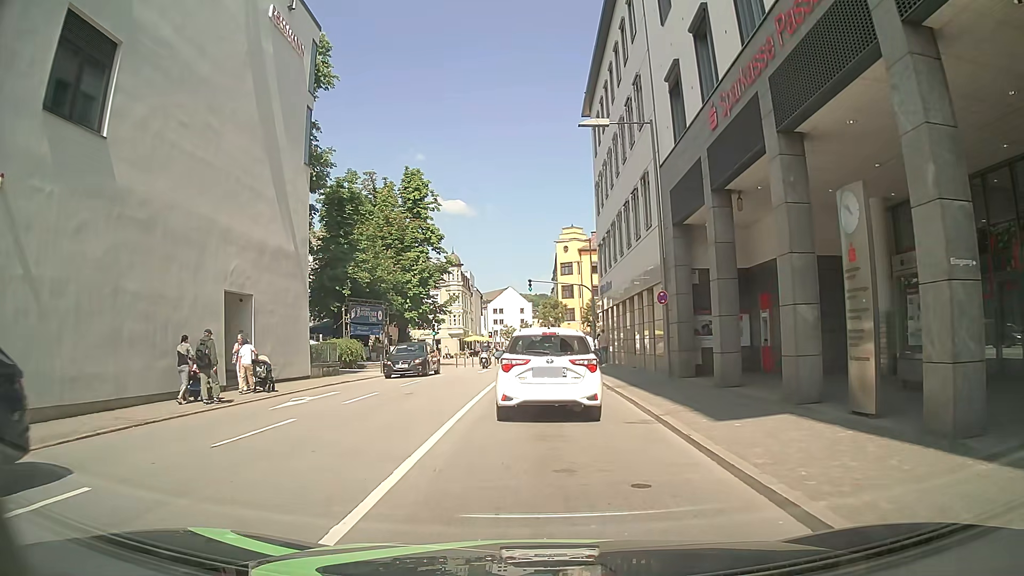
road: primary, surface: asphalt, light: Day
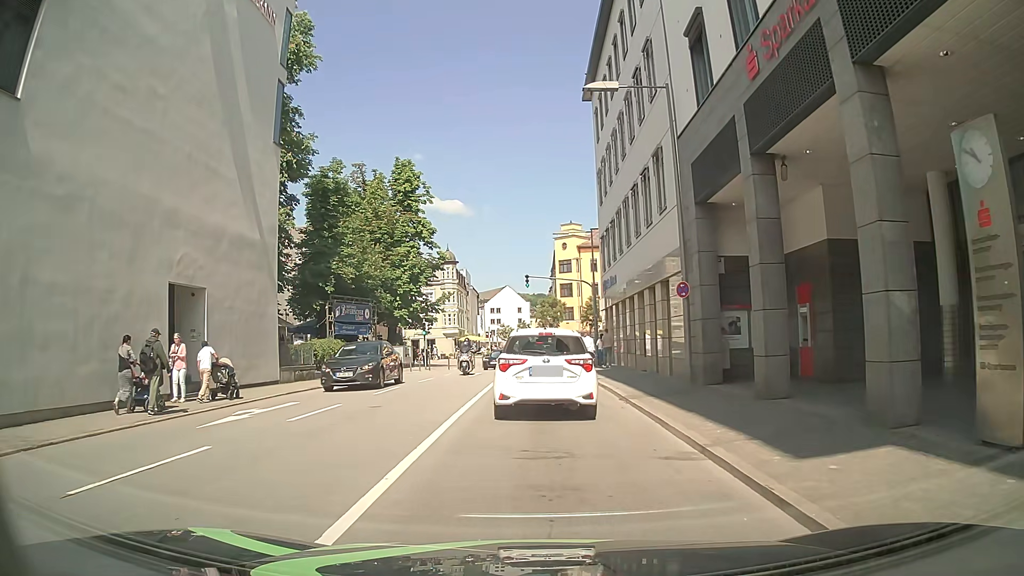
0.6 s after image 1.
(0.0, +3.2) m; +1°
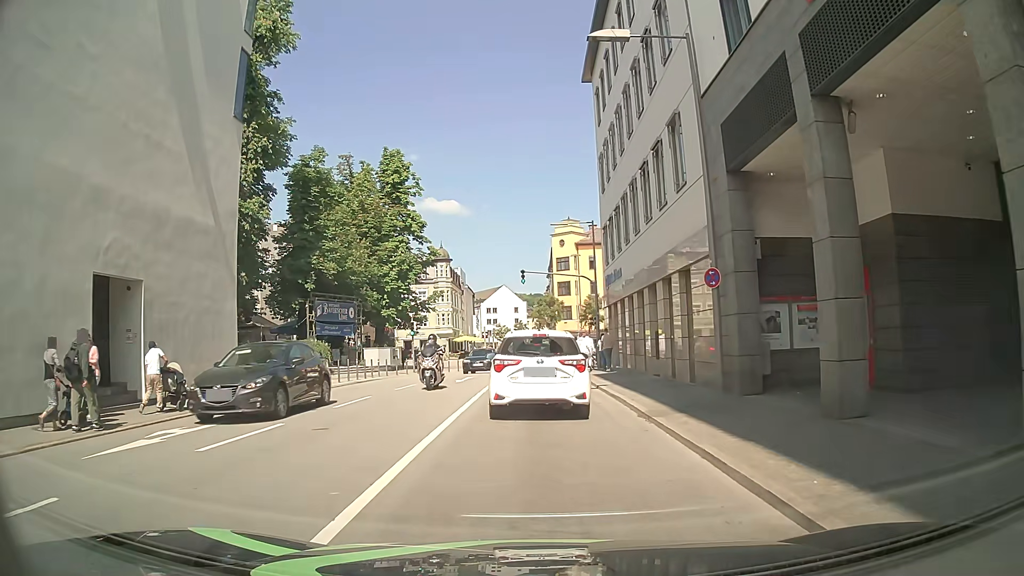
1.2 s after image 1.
(0.0, +3.3) m; +1°
(0, +10) (0, +20) (-1, +30) (-1, +40) (+1, +50) (+6, +58) (+14, +64) (+22, +70) (+30, +77) (+36, +84) m
